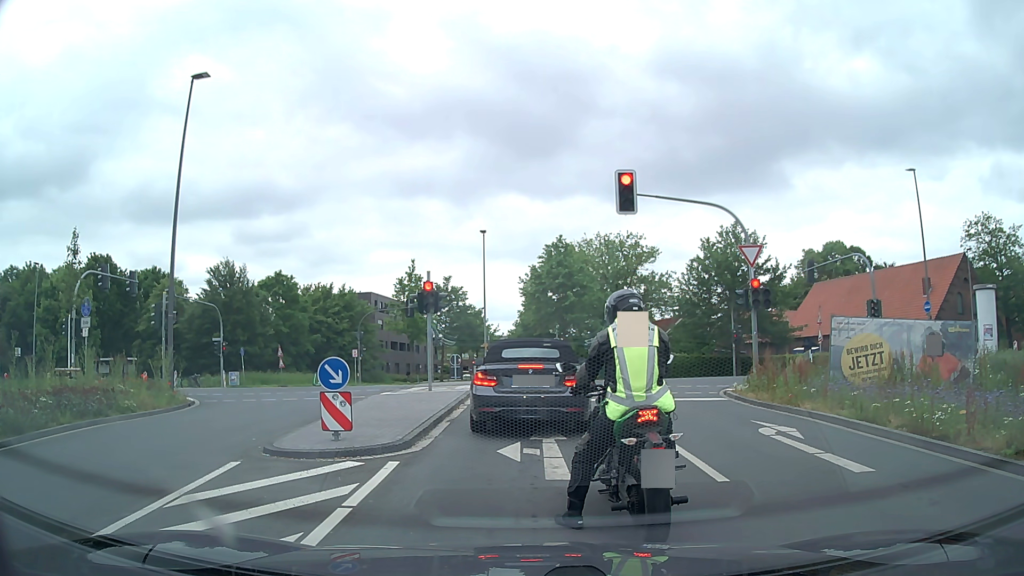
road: secondary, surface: asphalt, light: Day
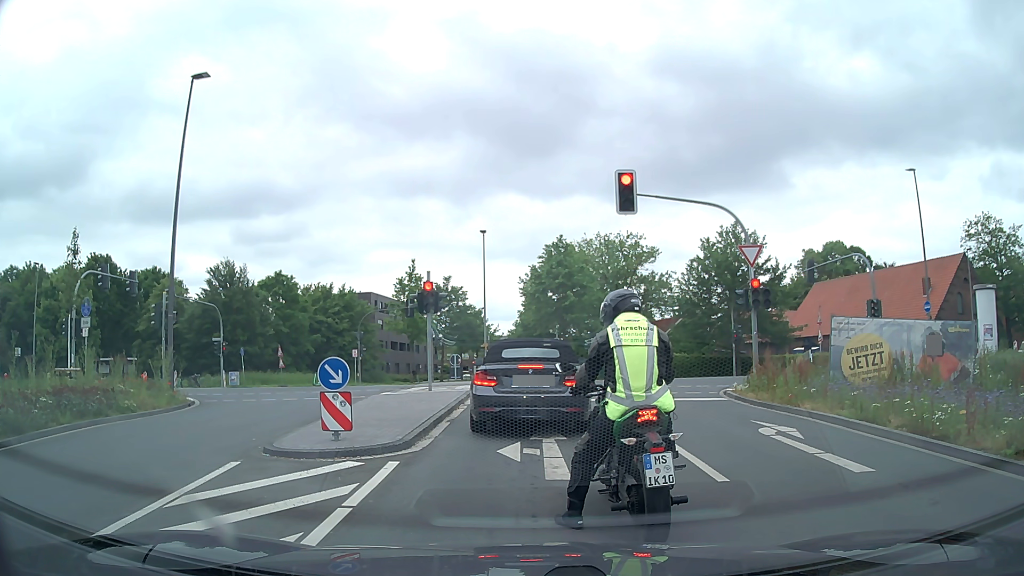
(0.0, 0.0) m; 0°
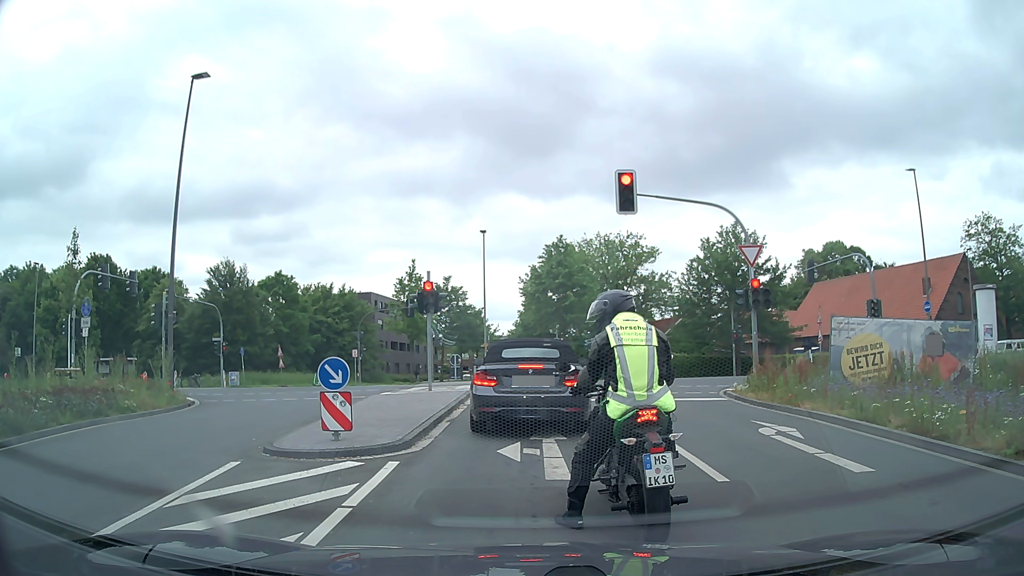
(0.0, 0.0) m; 0°
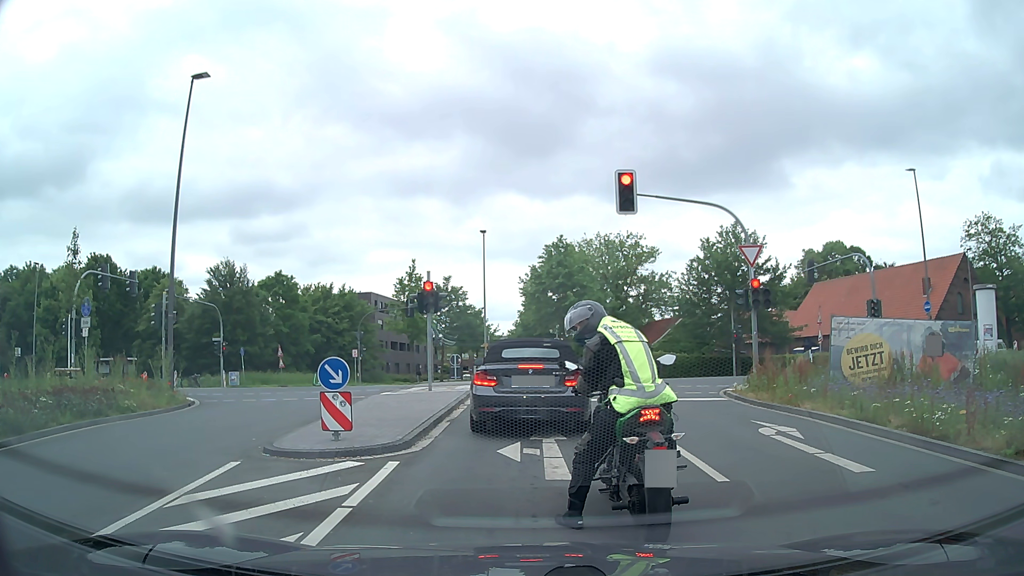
(0.0, 0.0) m; 0°
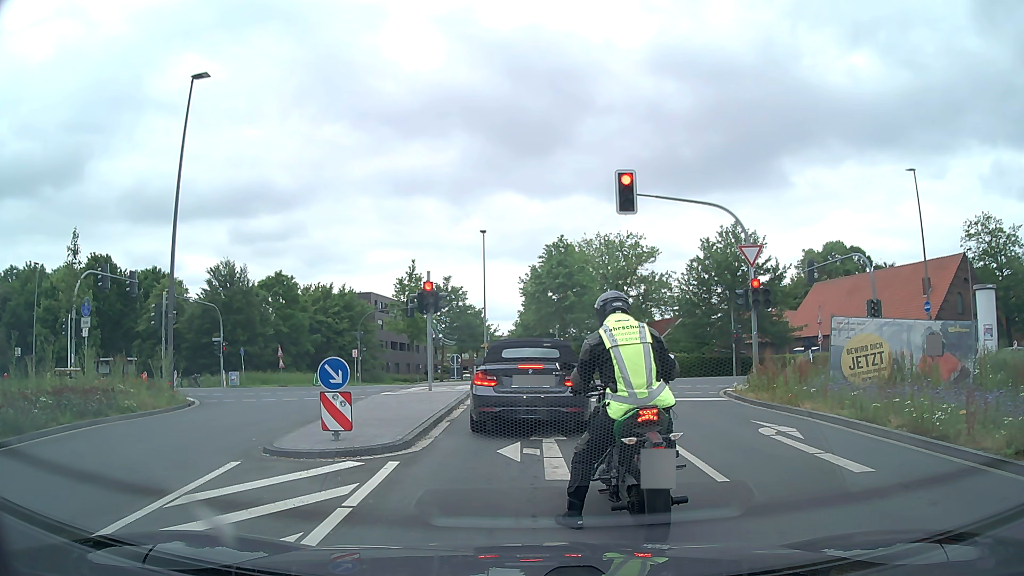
(0.0, 0.0) m; 0°
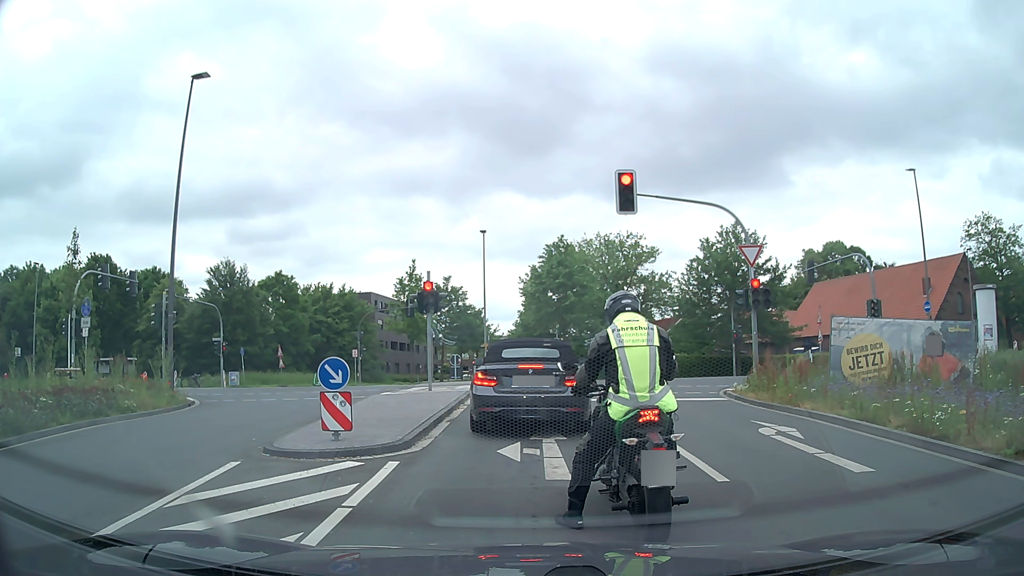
(0.0, 0.0) m; 0°
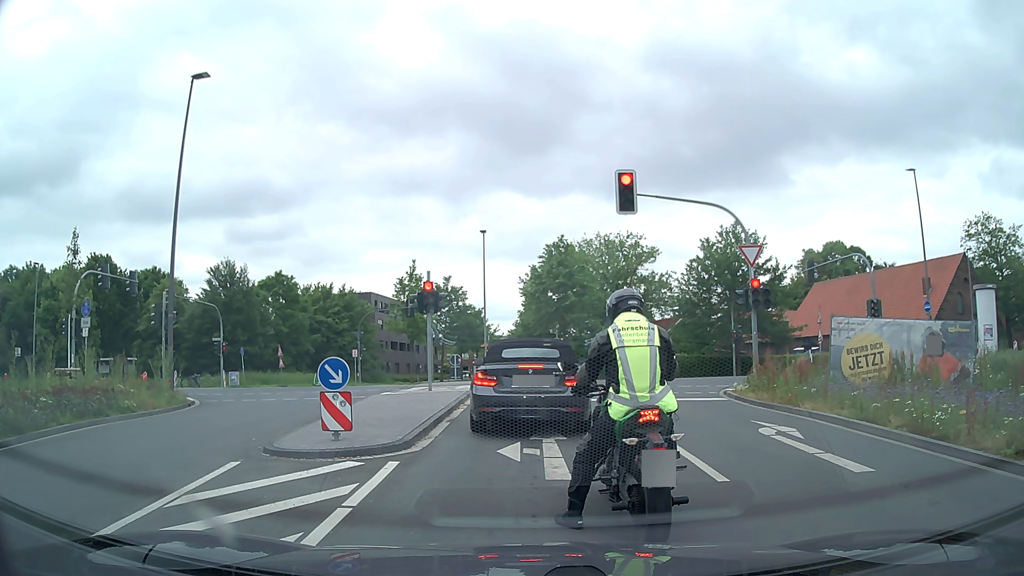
(0.0, 0.0) m; 0°
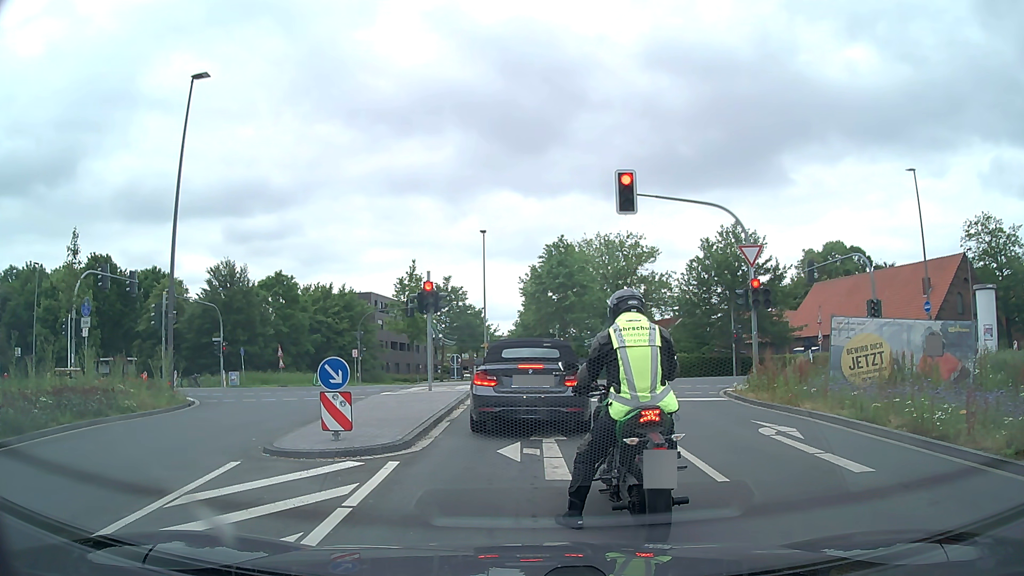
(0.0, 0.0) m; 0°
